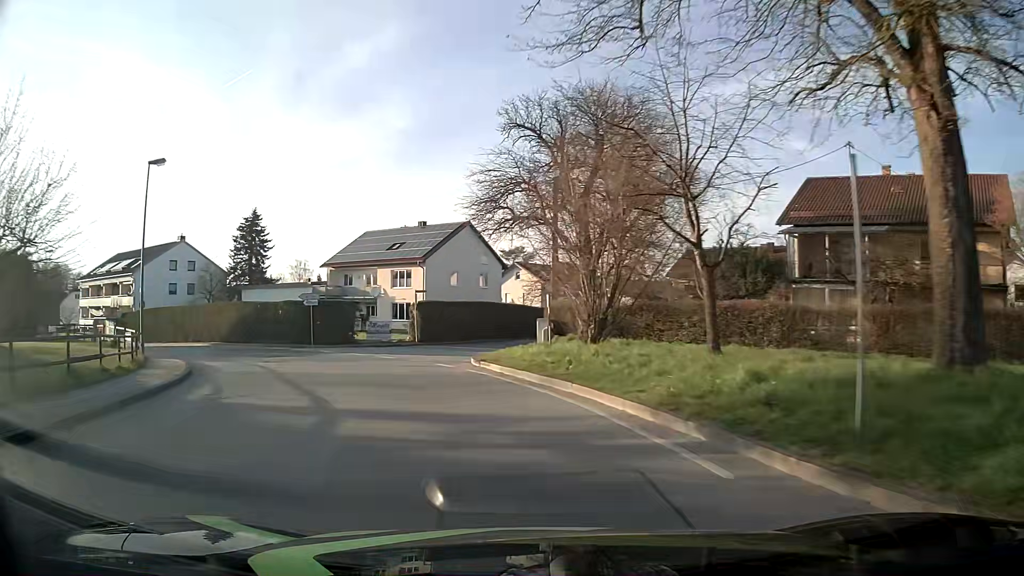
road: unclassified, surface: asphalt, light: Day
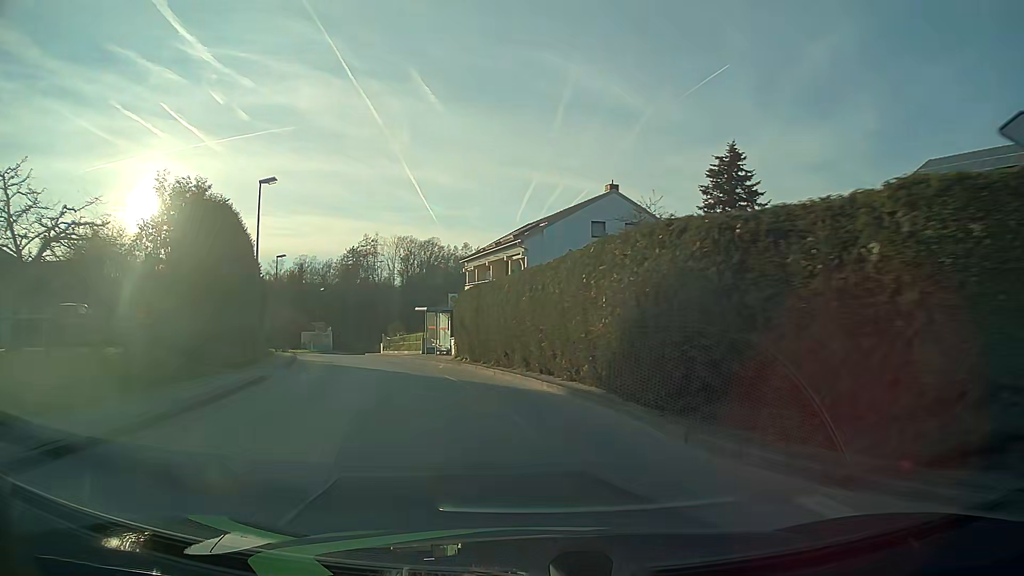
(-11.4, +29.9) m; -42°
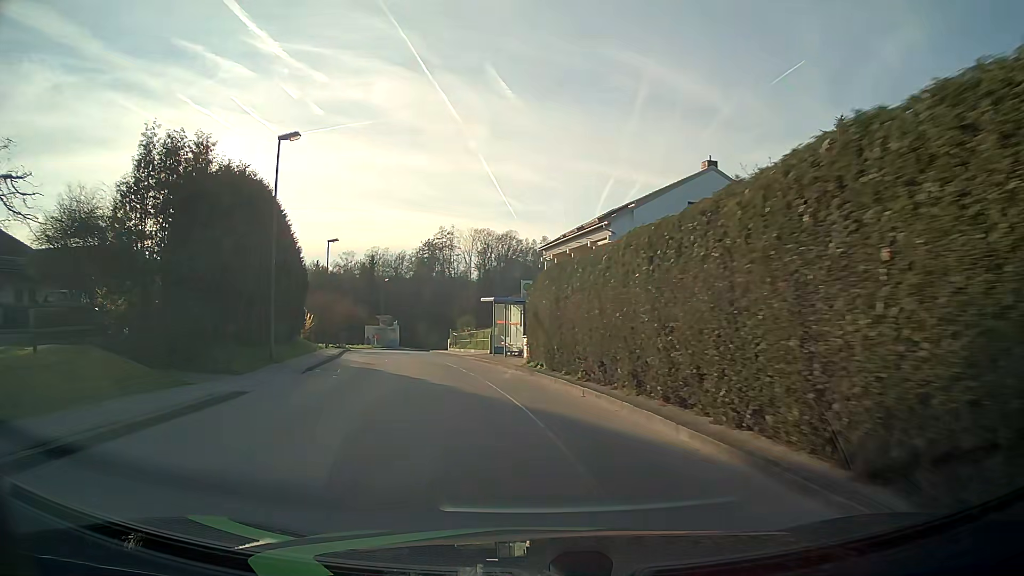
(-0.4, +6.6) m; -7°
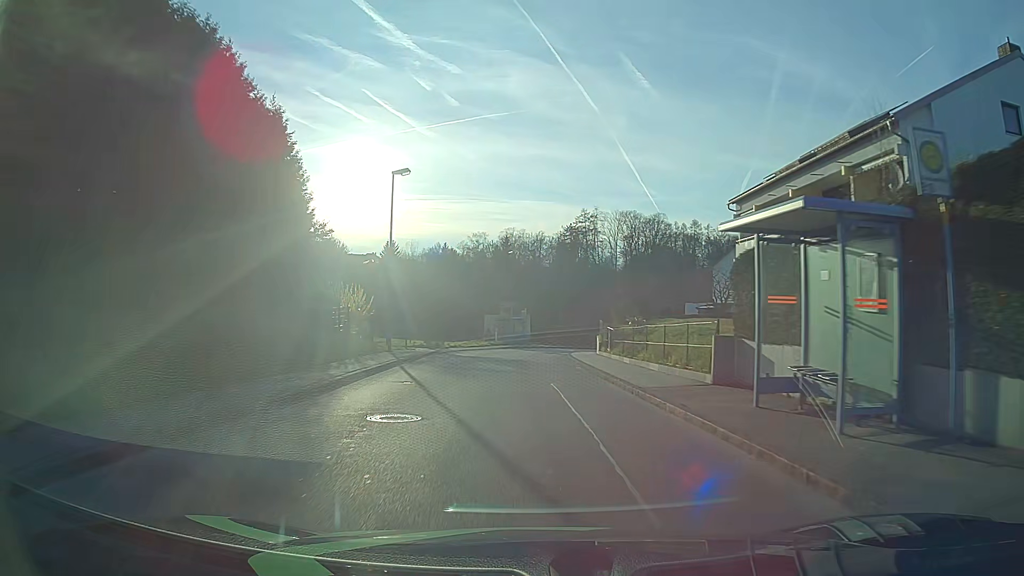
(-2.6, +20.5) m; -12°
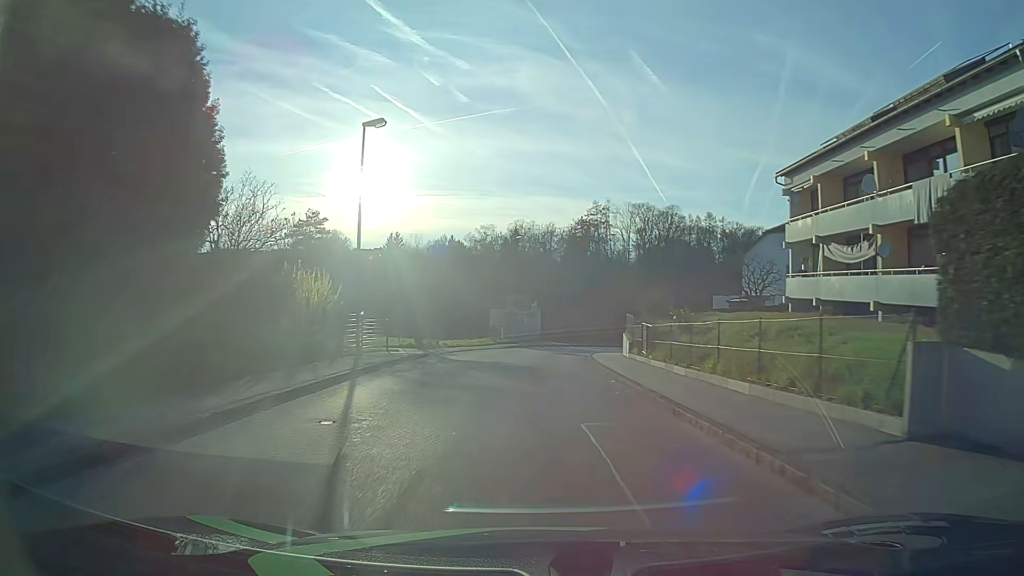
(-0.1, +7.0) m; -1°
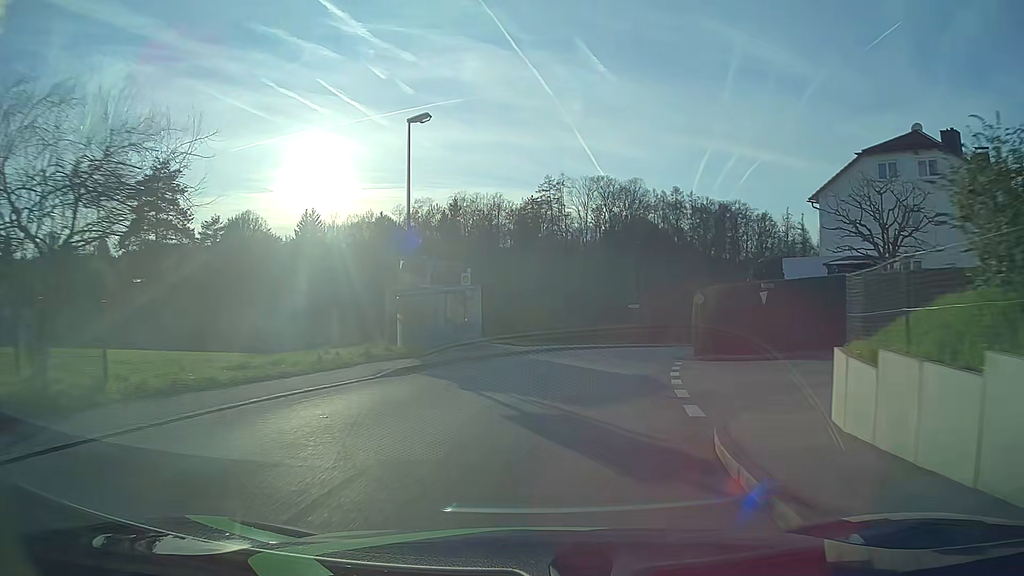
(+0.5, +27.1) m; +4°
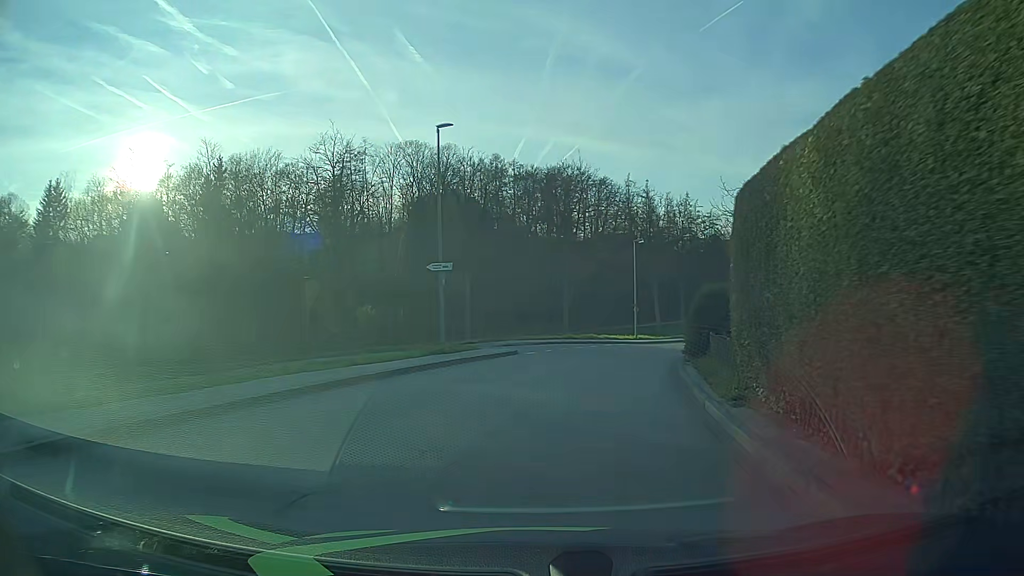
(+4.3, +29.4) m; +16°
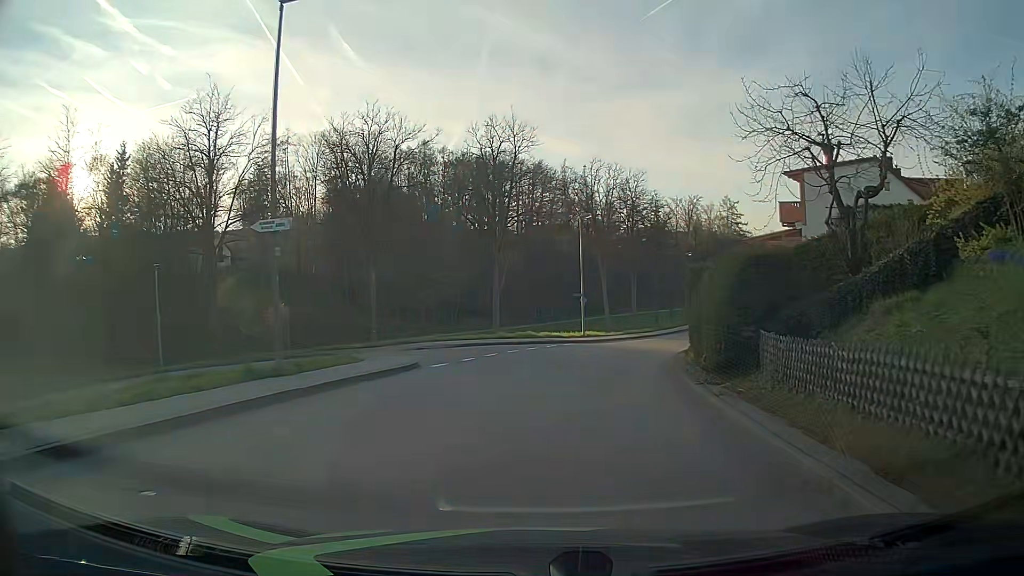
(+0.5, +9.9) m; +6°
(0, +10) (+2, +20) (-2, +29) (-11, +31) (-21, +30) (-30, +25) (-39, +22) (-49, +20) (-59, +19) (-69, +18) m
